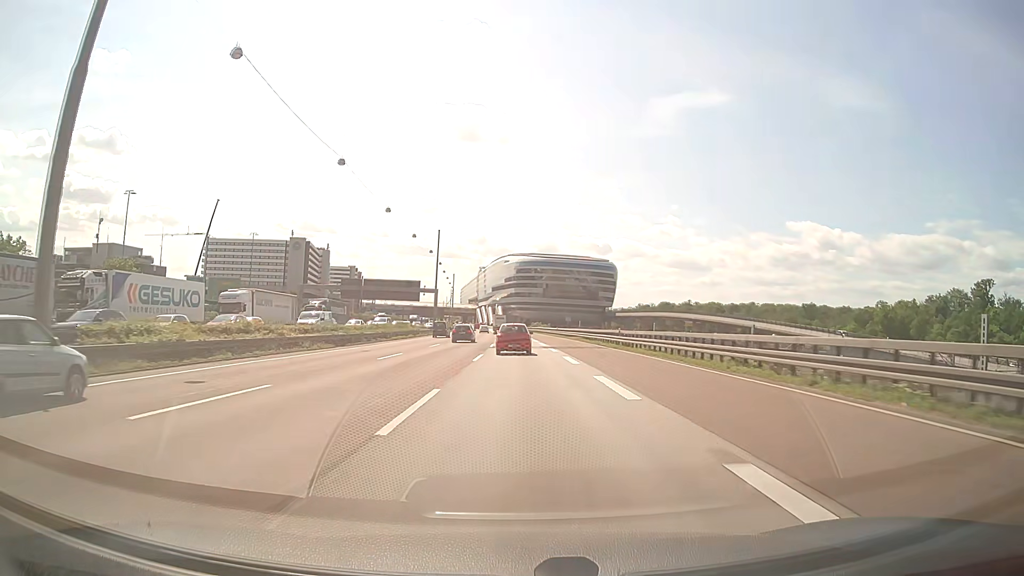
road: motorway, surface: asphalt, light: Day
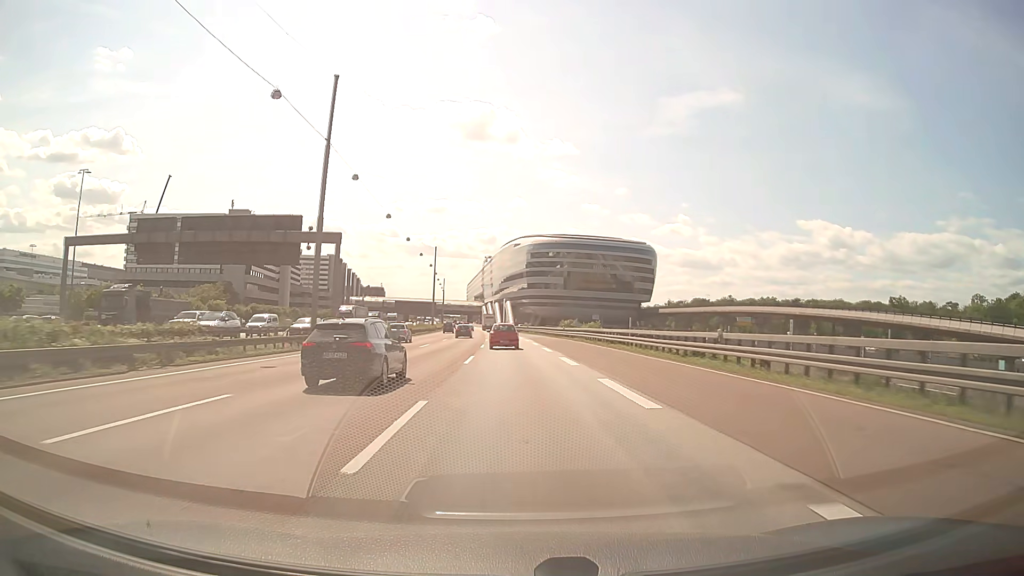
(-1.3, +74.3) m; -1°
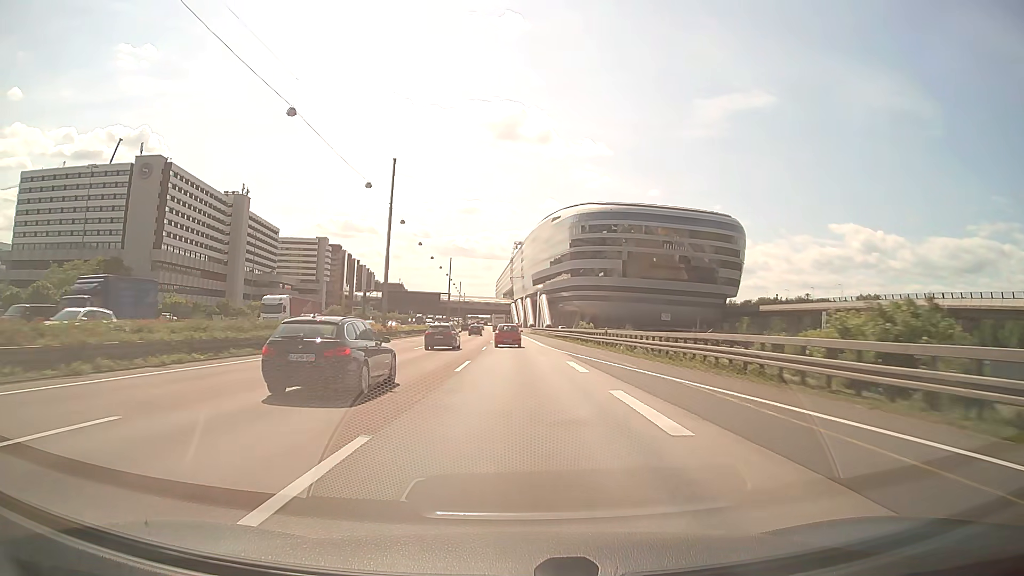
(-1.5, +76.0) m; -3°
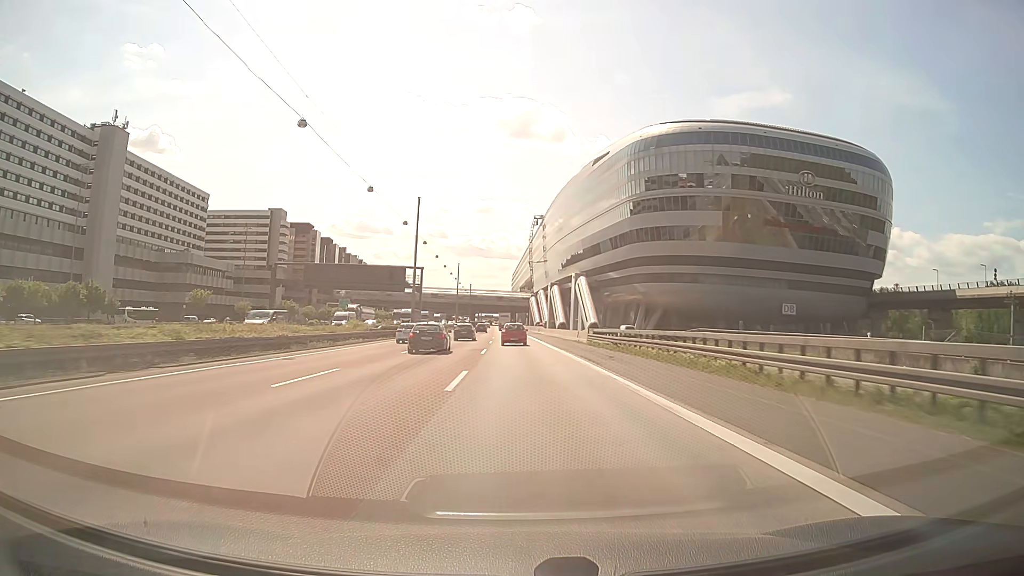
(-1.3, +78.1) m; -2°
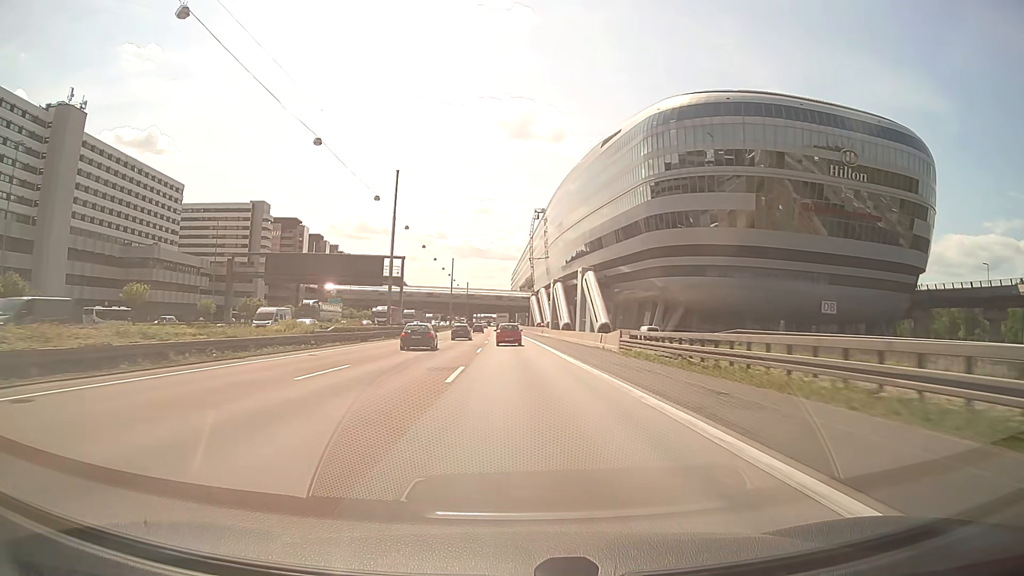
(+0.1, +15.9) m; 0°
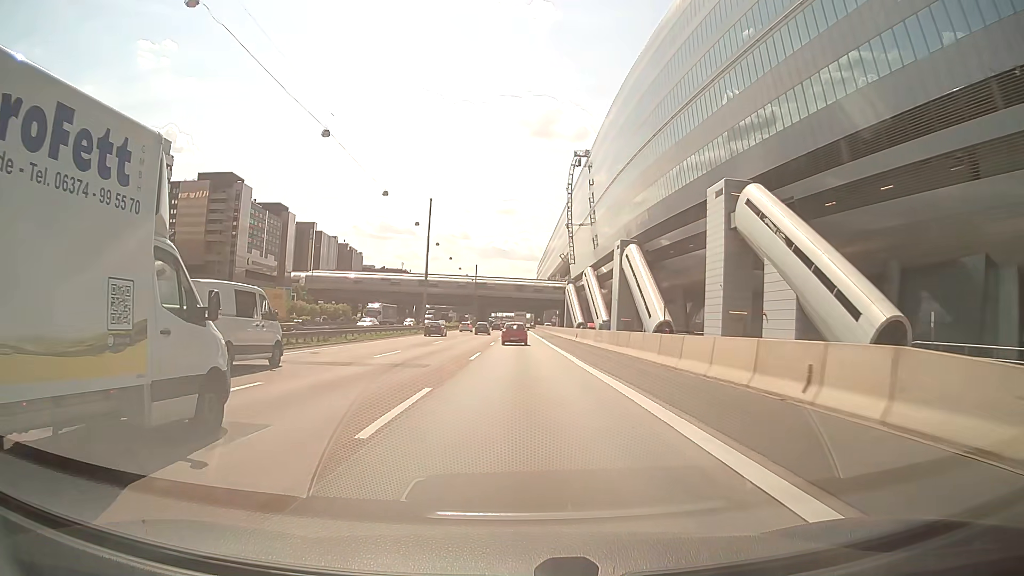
(-1.4, +80.2) m; -2°
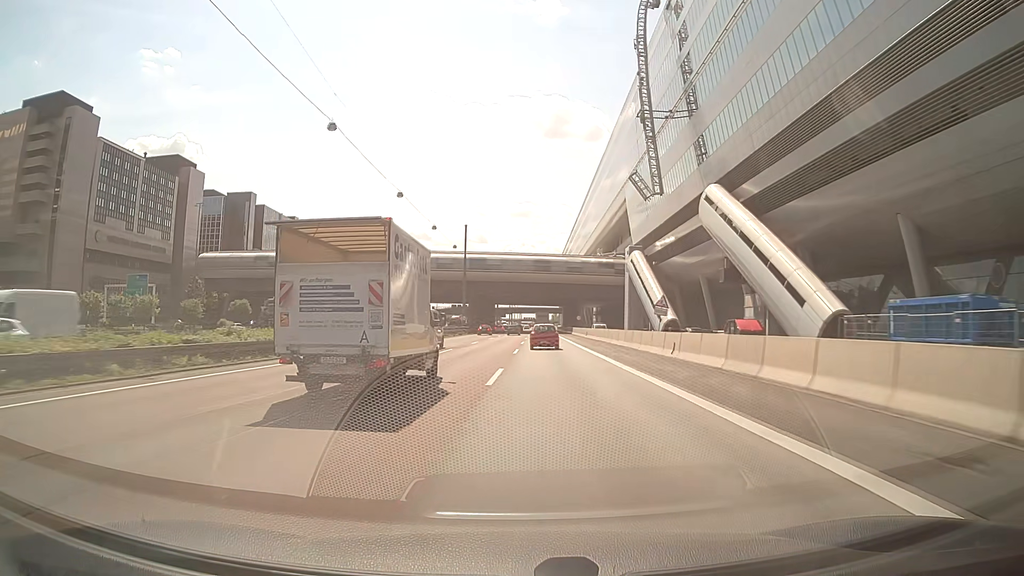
(-0.5, +82.3) m; -2°
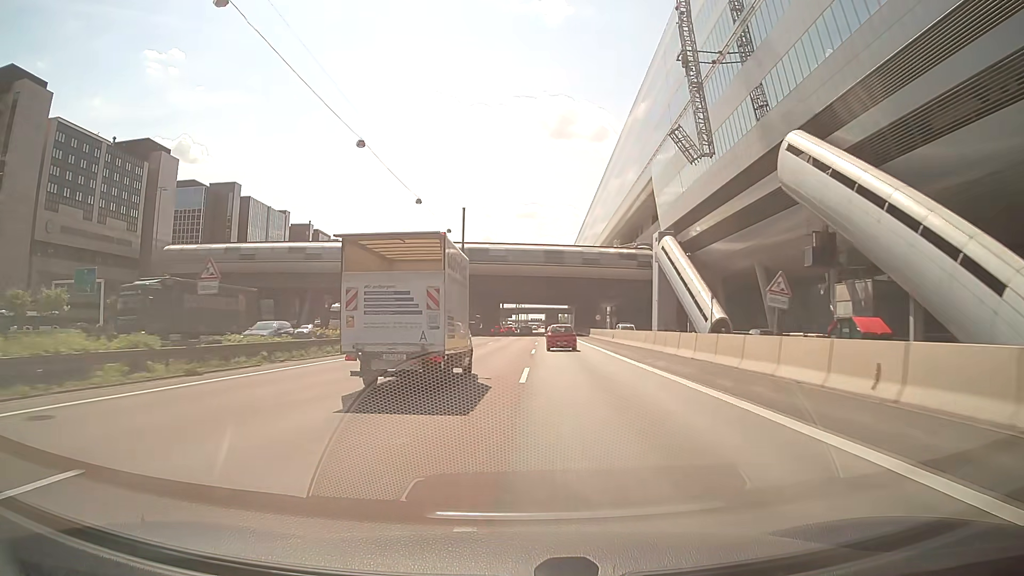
(-0.1, +16.9) m; -1°
(0, +10) (0, +20) (0, +30) (0, +40) (0, +50) (+1, +60) (+1, +70) (+1, +80) (+1, +90) (+2, +100) m
